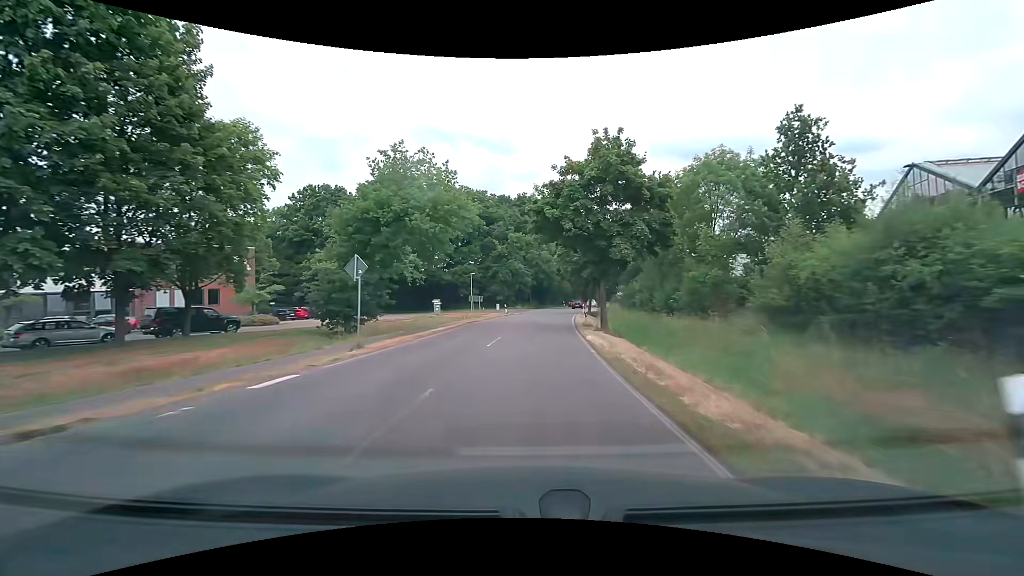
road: secondary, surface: asphalt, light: Day
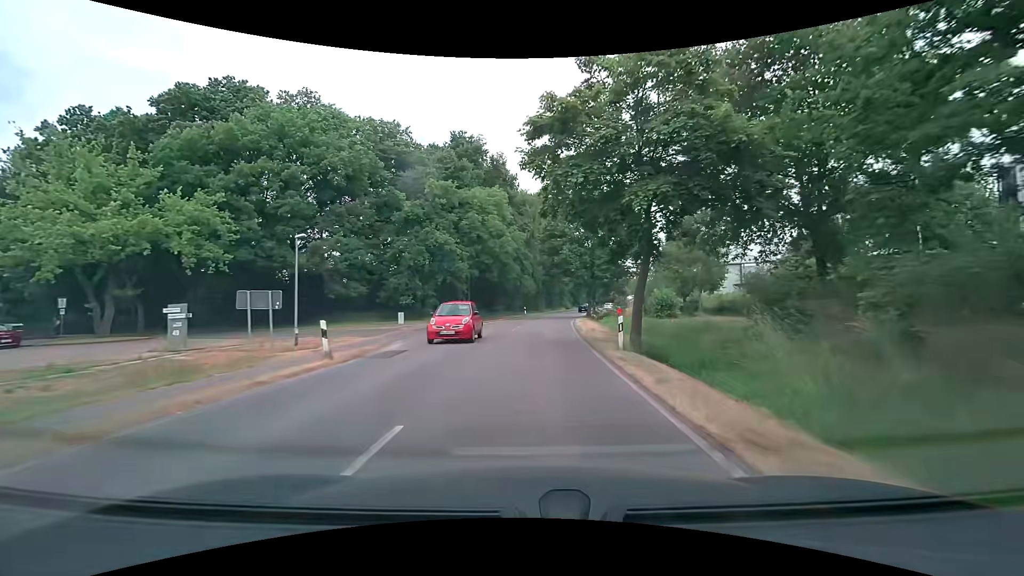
(+1.8, +38.2) m; +5°
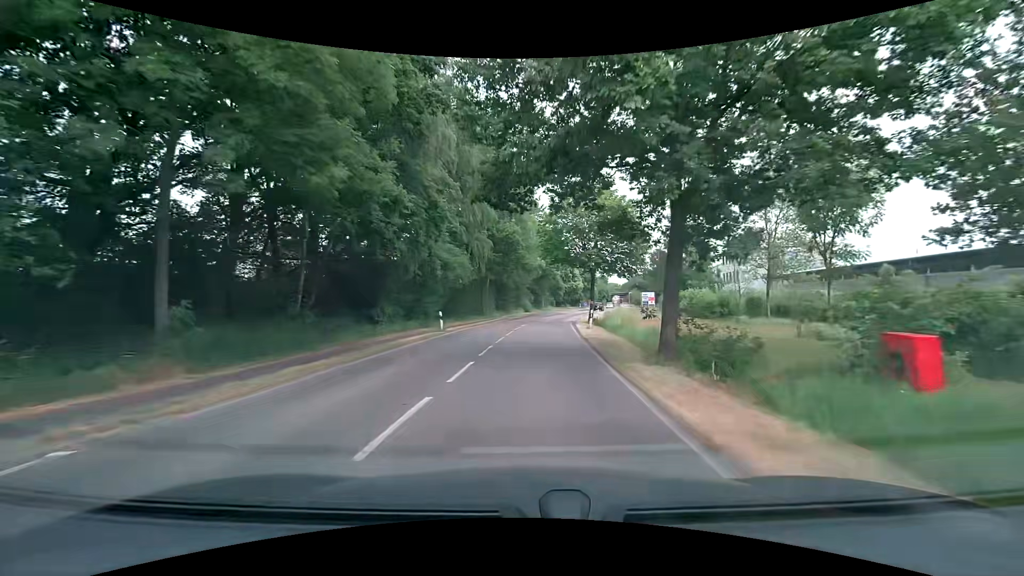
(+1.7, +38.0) m; +5°
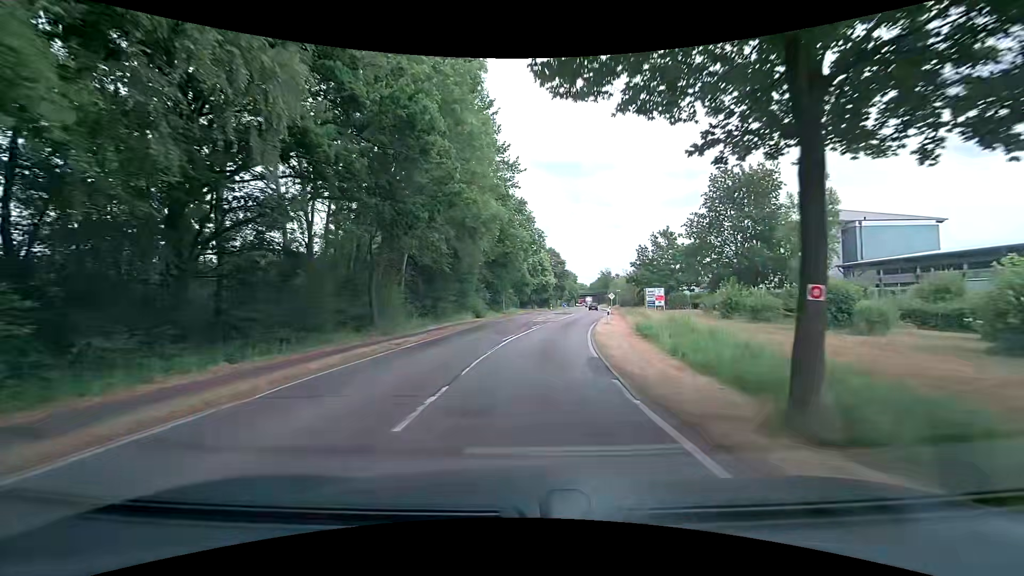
(+1.0, +30.4) m; +4°
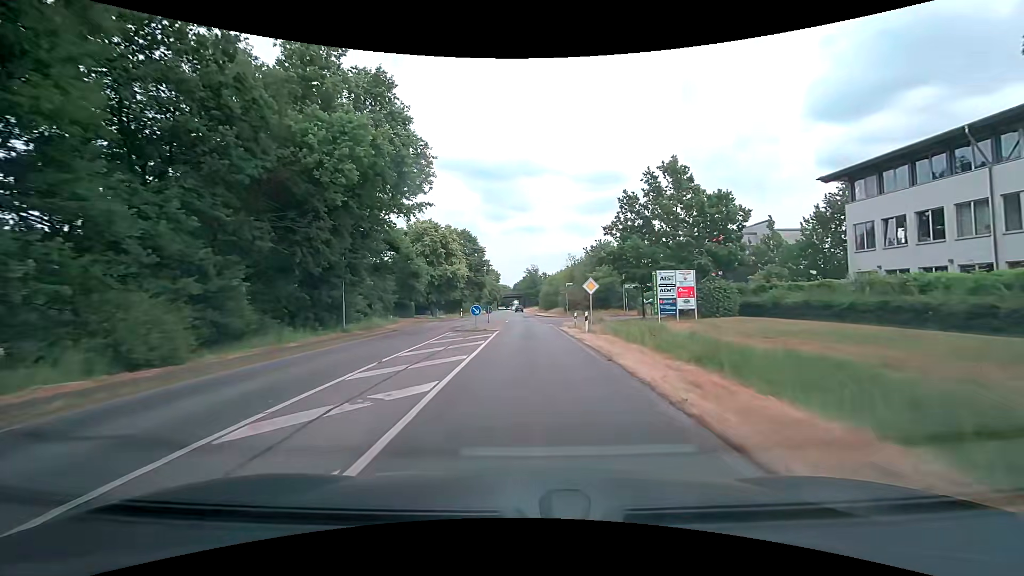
(+3.4, +37.8) m; +9°
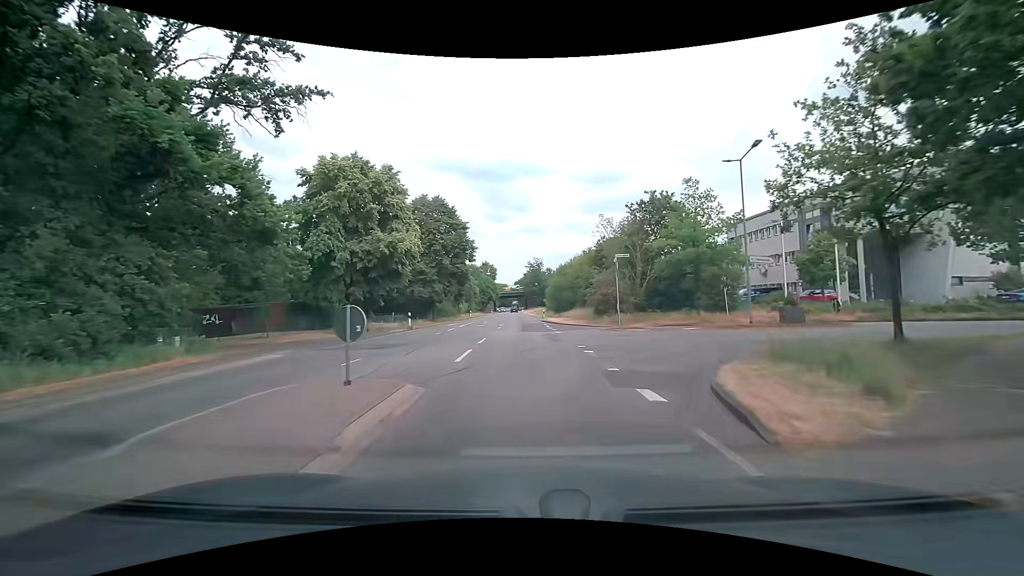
(+0.1, +30.5) m; 0°
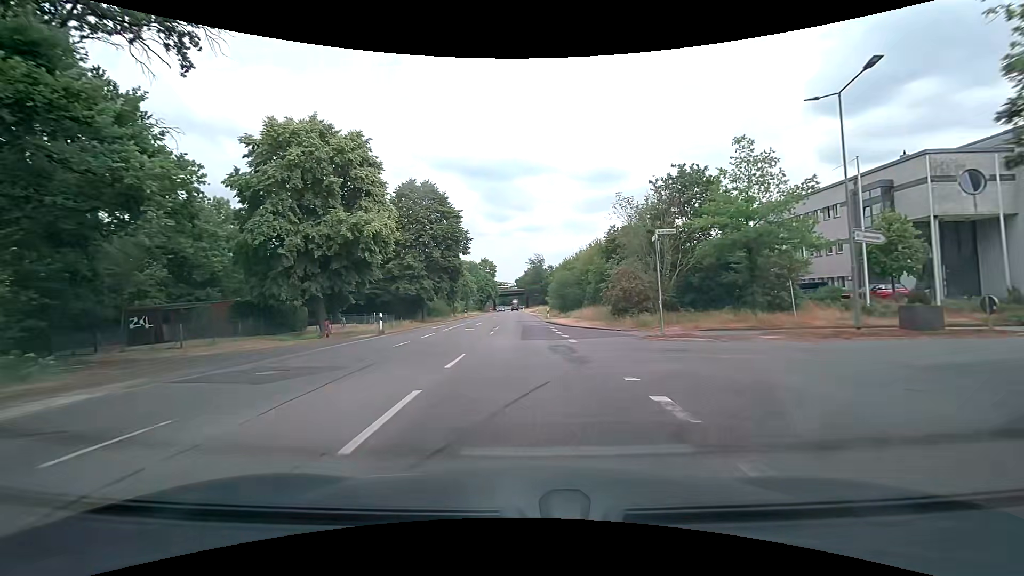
(-0.1, +7.6) m; 0°
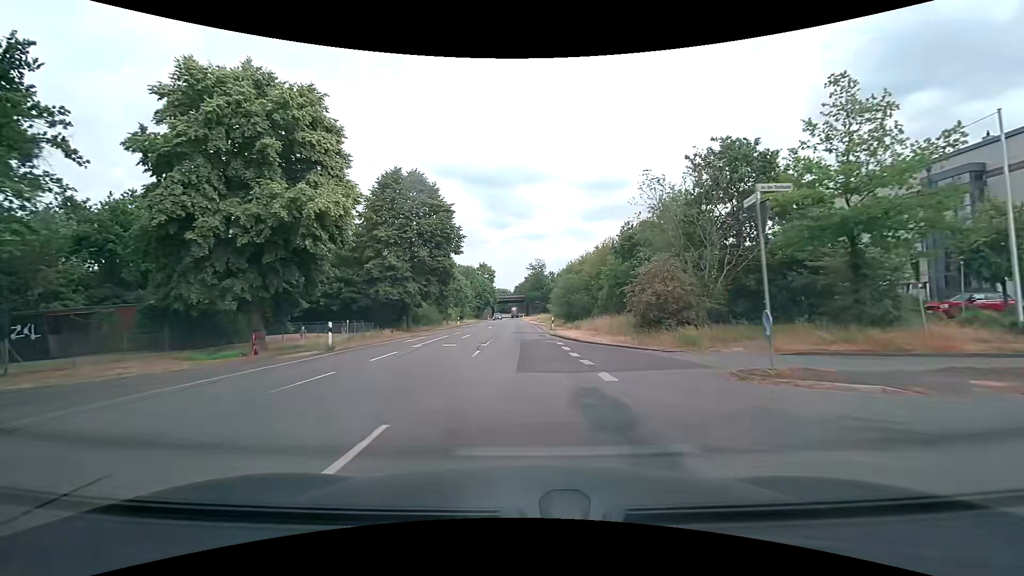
(-0.1, +7.6) m; 0°
(0, +10) (0, +20) (0, +30) (0, +40) (0, +50) (-1, +60) (-1, +70) (-2, +80) (-3, +90) (-3, +100) m
